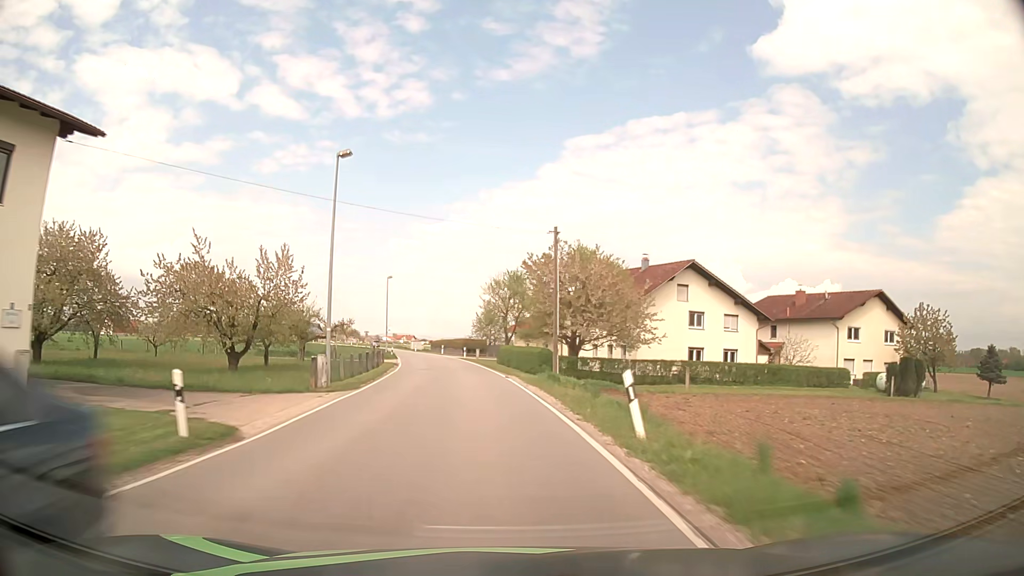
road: secondary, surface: asphalt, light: Day
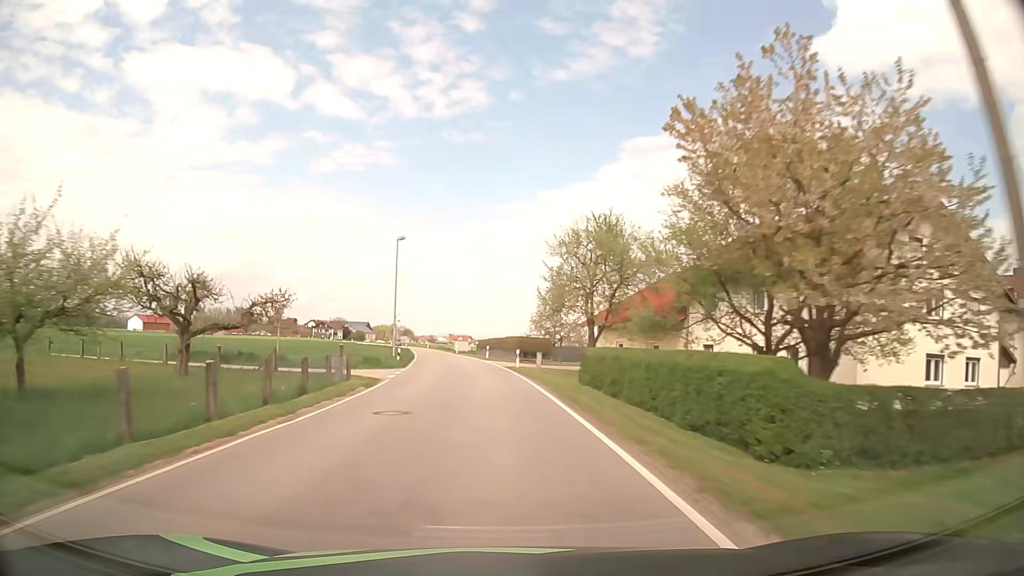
(-1.1, +25.0) m; -5°
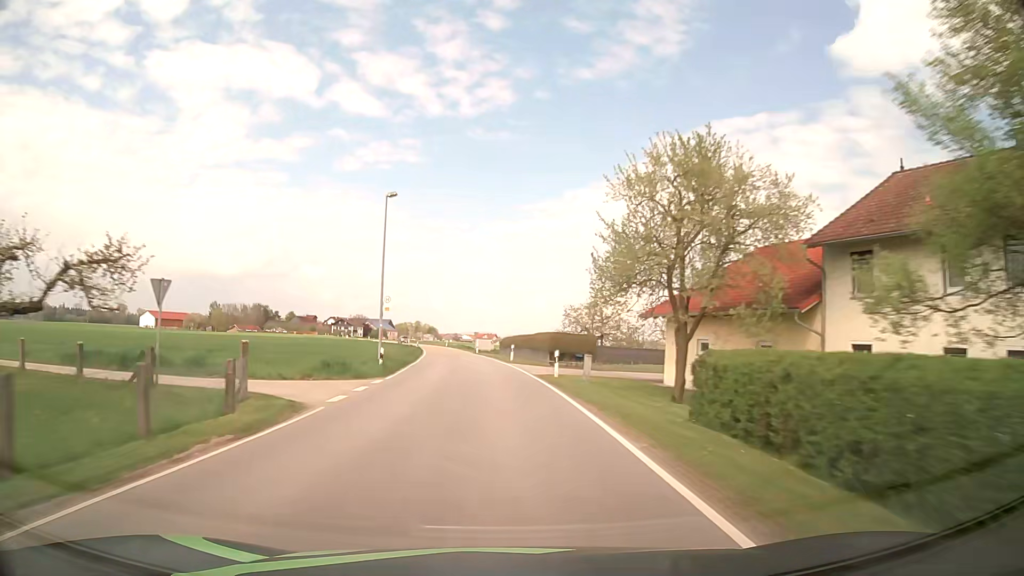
(-0.2, +12.5) m; -2°
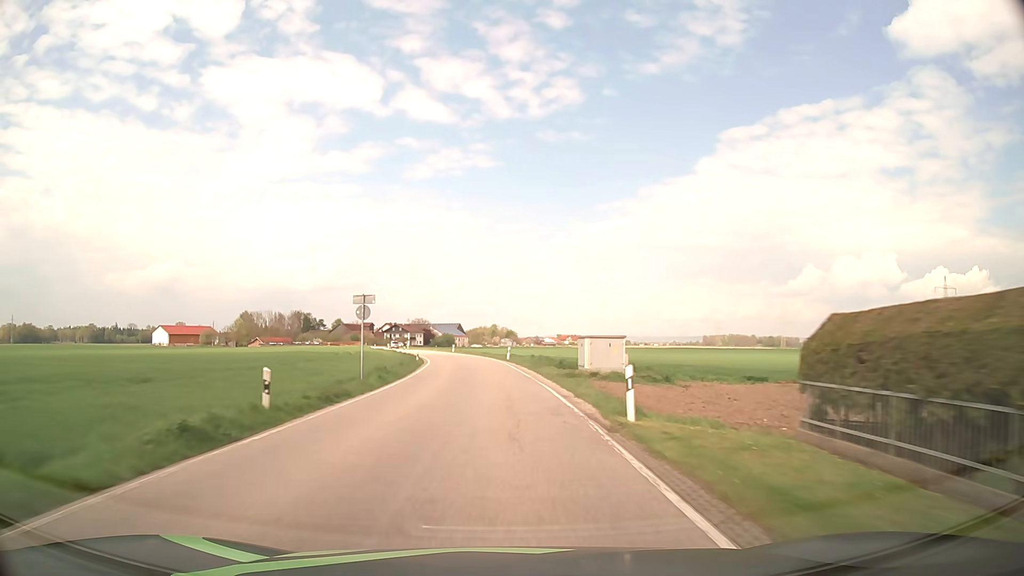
(-3.7, +62.4) m; -7°
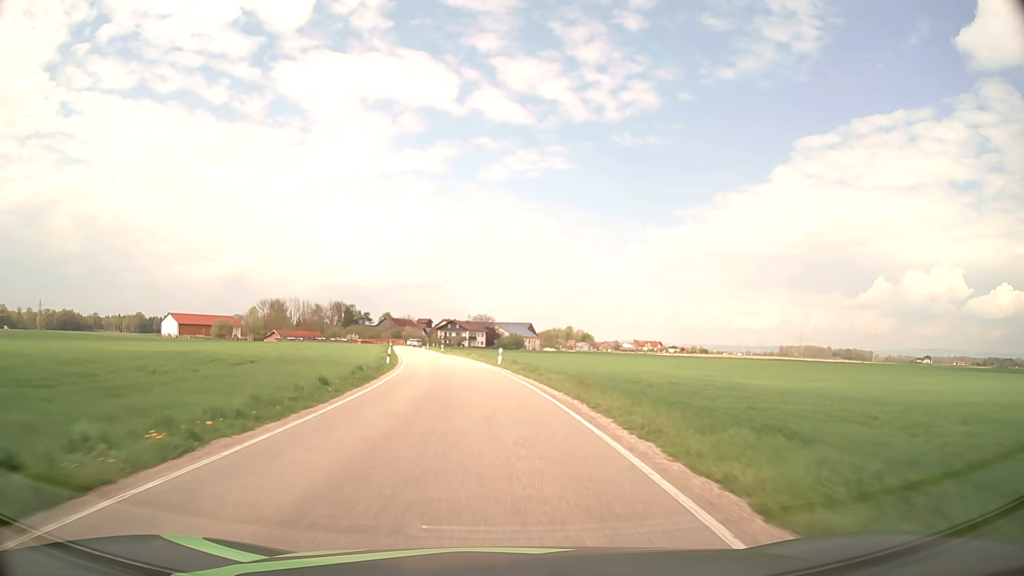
(-2.3, +50.0) m; -6°
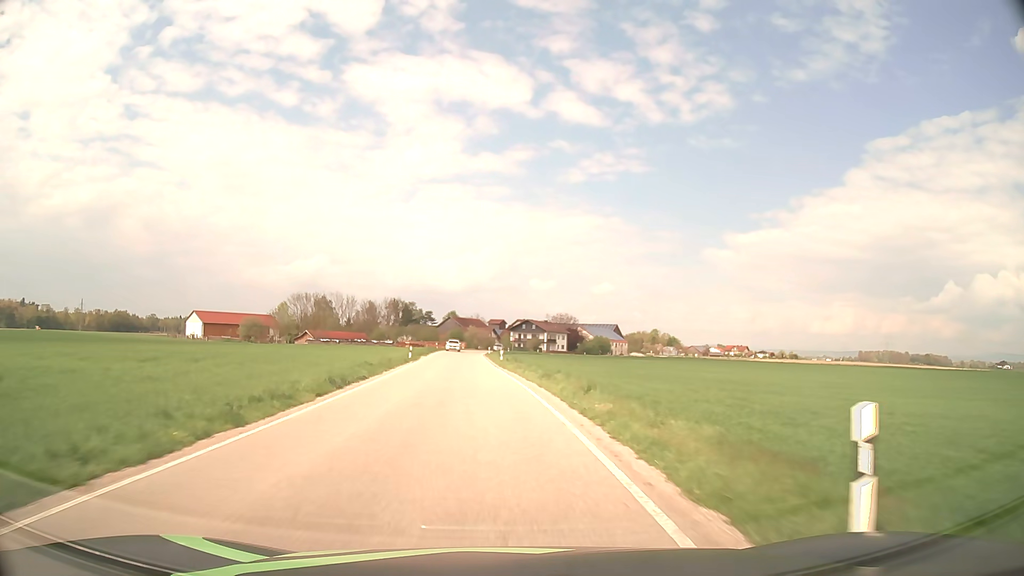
(-1.9, +37.5) m; -6°
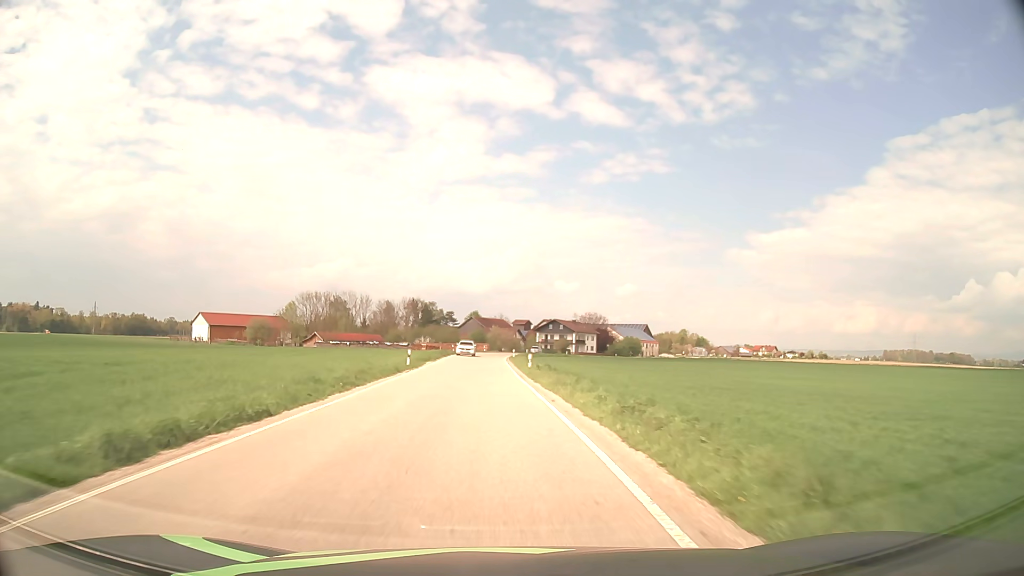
(-0.3, +12.5) m; -2°
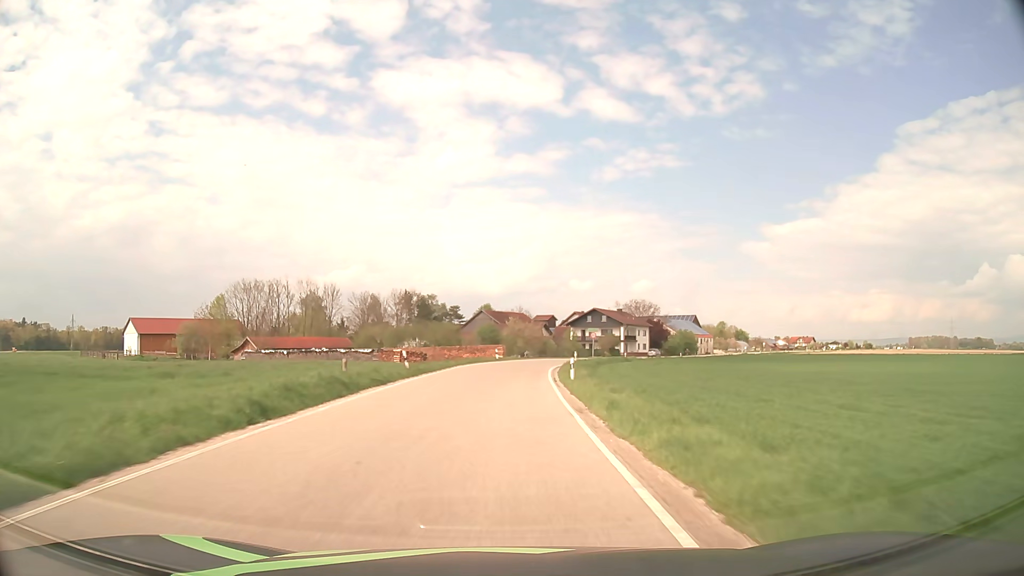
(-1.3, +50.0) m; -2°
(0, +10) (0, +20) (+1, +30) (+1, +40) (+2, +50) (+4, +60) (+6, +70) (+8, +79) (+12, +89) (+16, +98) m
